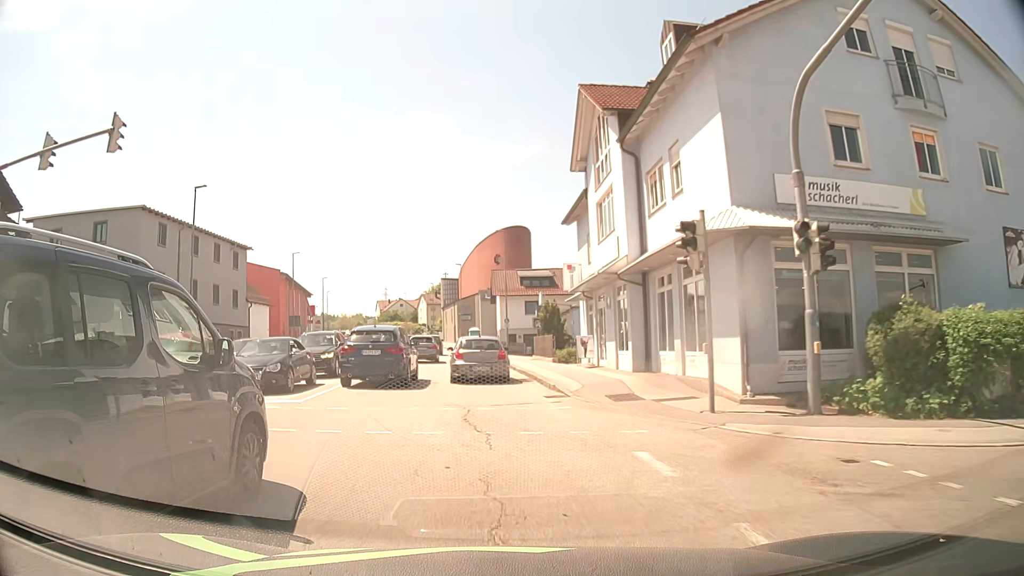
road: tertiary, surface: asphalt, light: Day
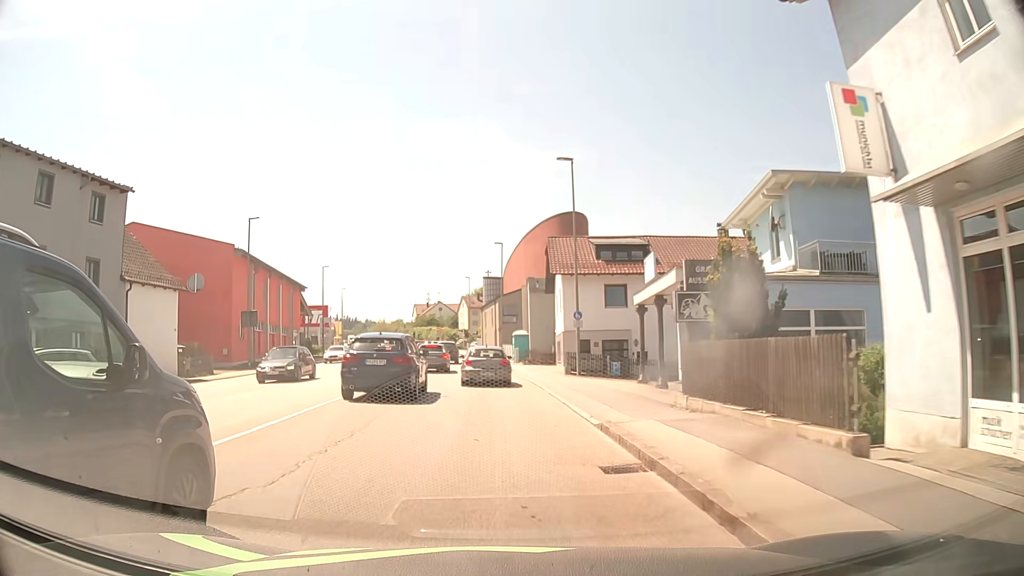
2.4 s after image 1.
(-1.1, +23.8) m; -4°
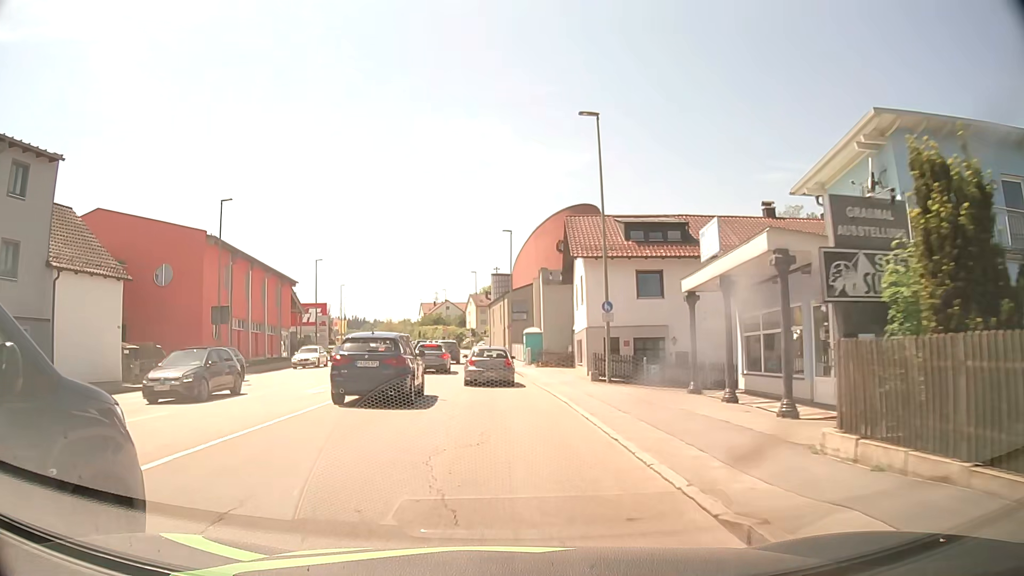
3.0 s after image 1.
(0.0, +6.4) m; 0°
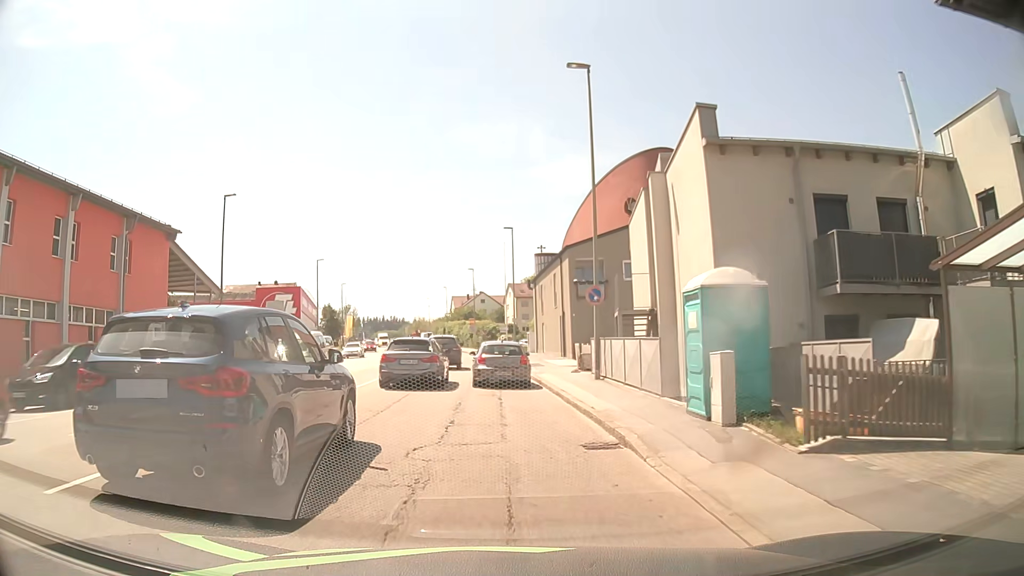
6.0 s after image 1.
(-1.5, +32.5) m; -4°
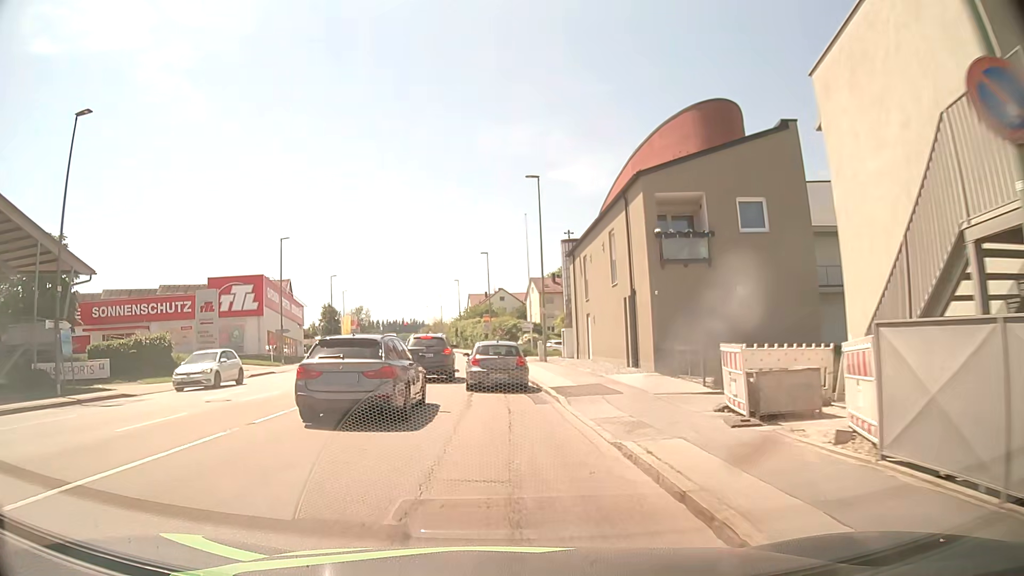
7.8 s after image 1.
(-0.3, +17.5) m; -2°
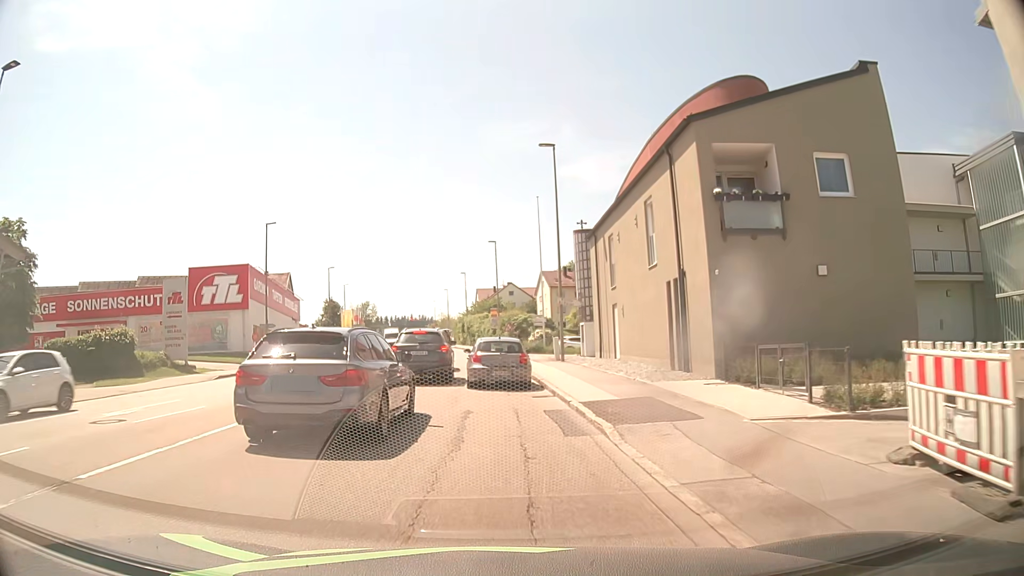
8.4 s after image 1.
(0.0, +5.4) m; 0°
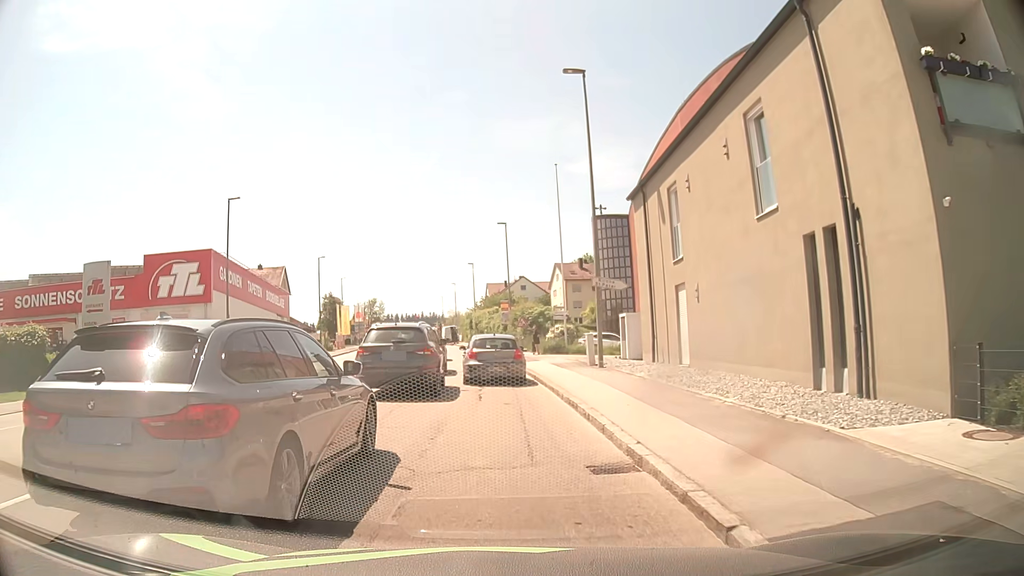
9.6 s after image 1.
(-0.1, +8.6) m; -1°
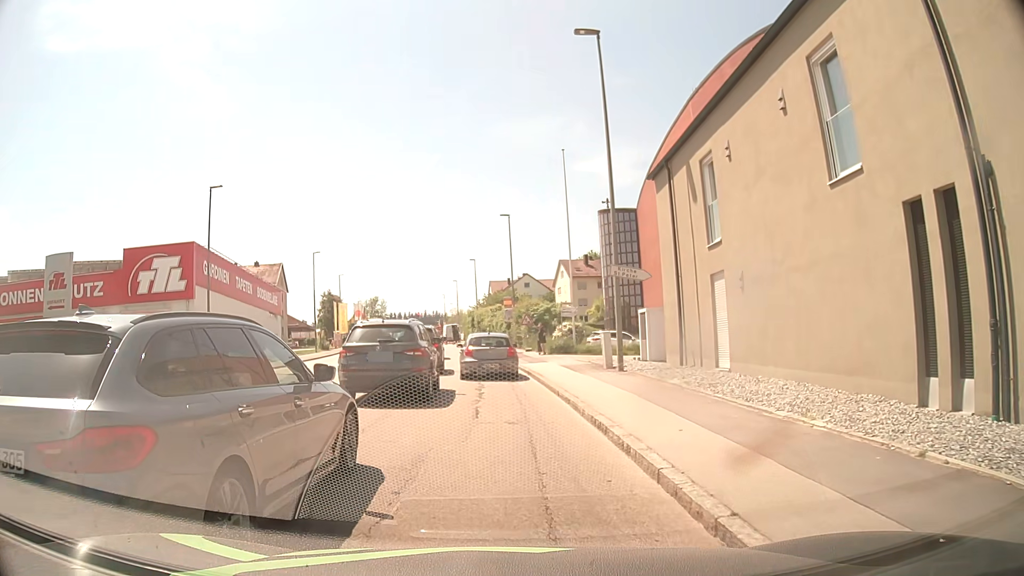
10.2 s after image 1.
(0.0, +2.9) m; 0°
